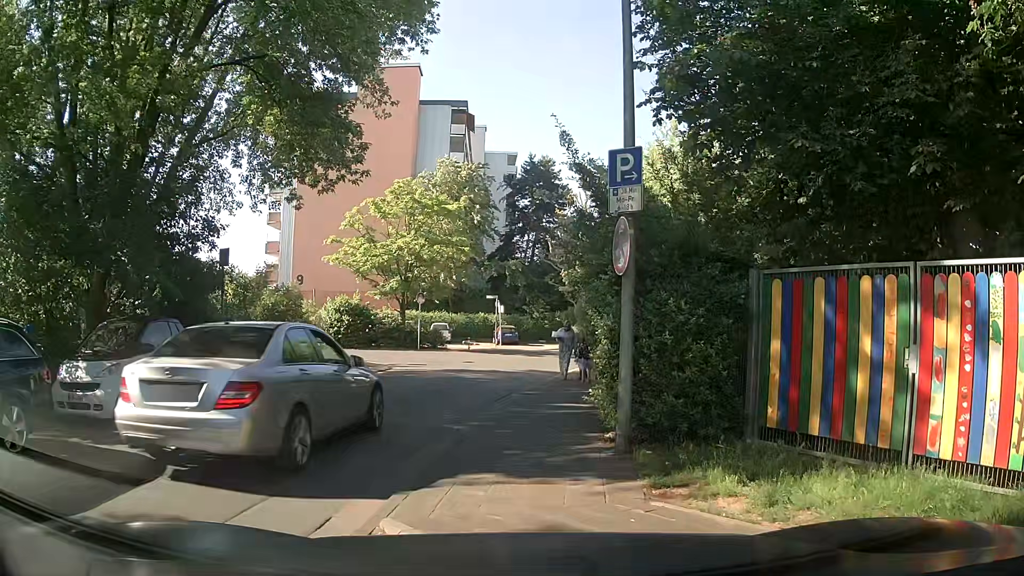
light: Day
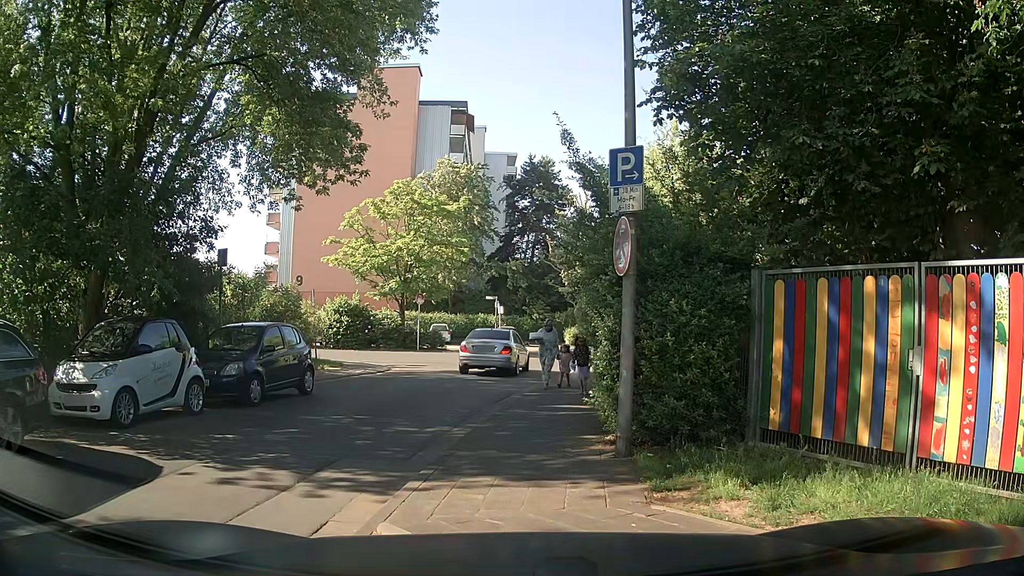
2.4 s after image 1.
(0.0, +0.2) m; 0°
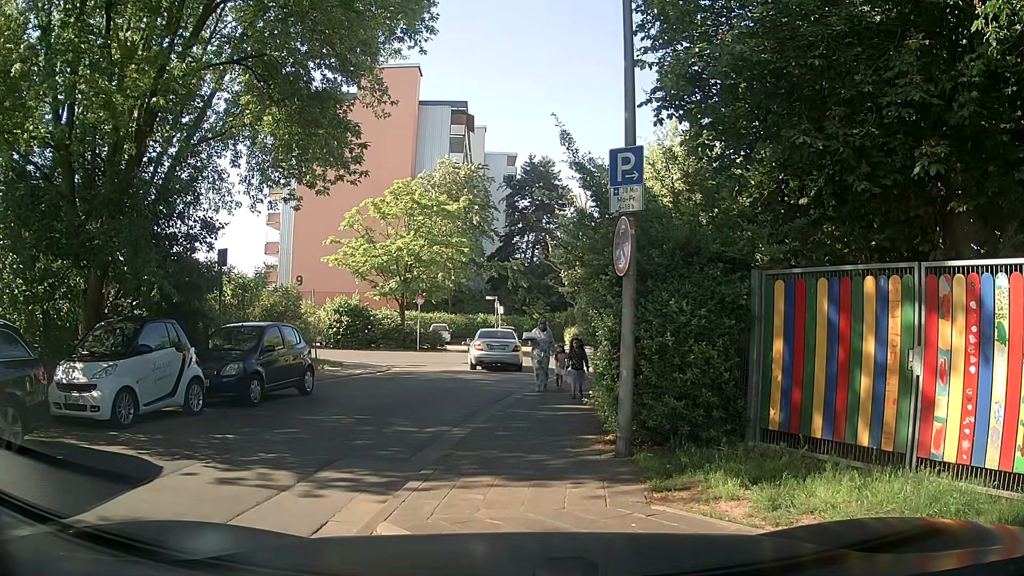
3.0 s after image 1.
(0.0, 0.0) m; 0°
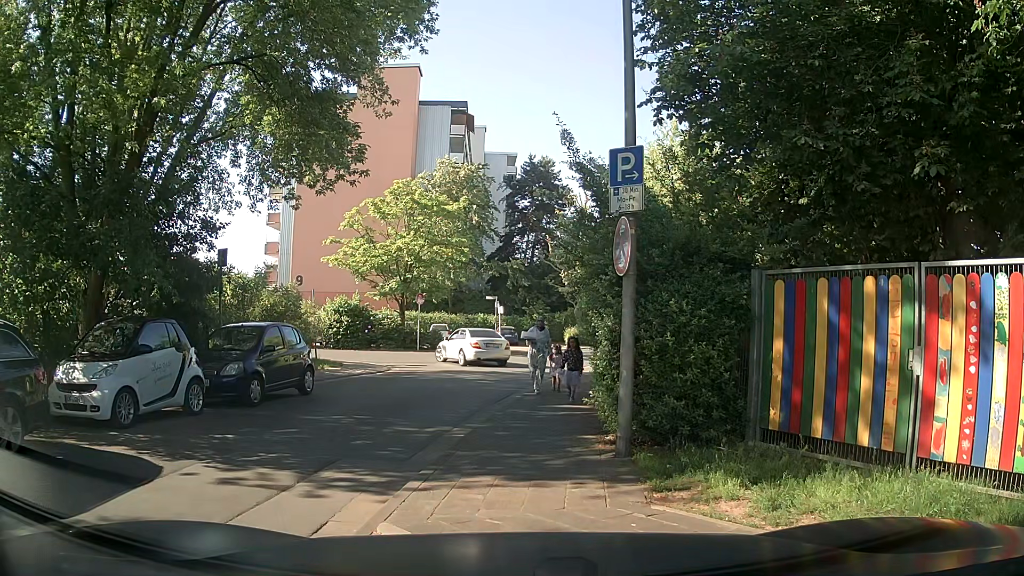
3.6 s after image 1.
(0.0, 0.0) m; 0°
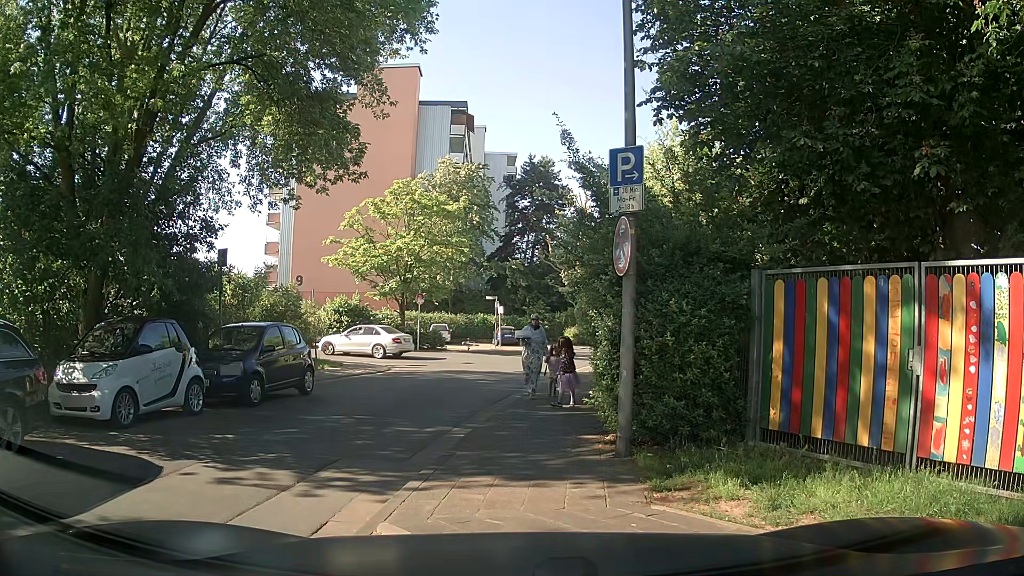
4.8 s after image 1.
(0.0, 0.0) m; 0°
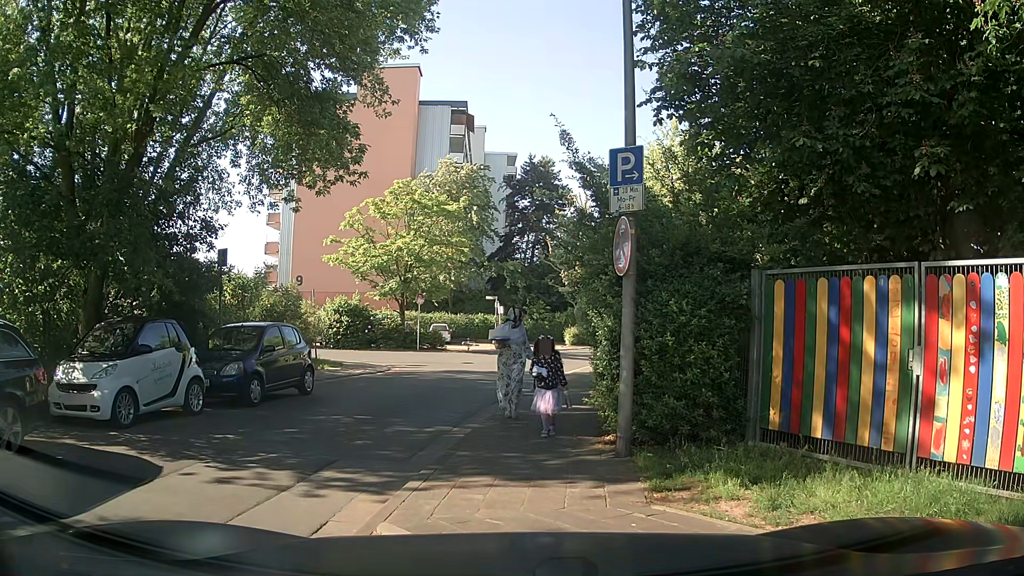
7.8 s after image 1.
(0.0, 0.0) m; 0°
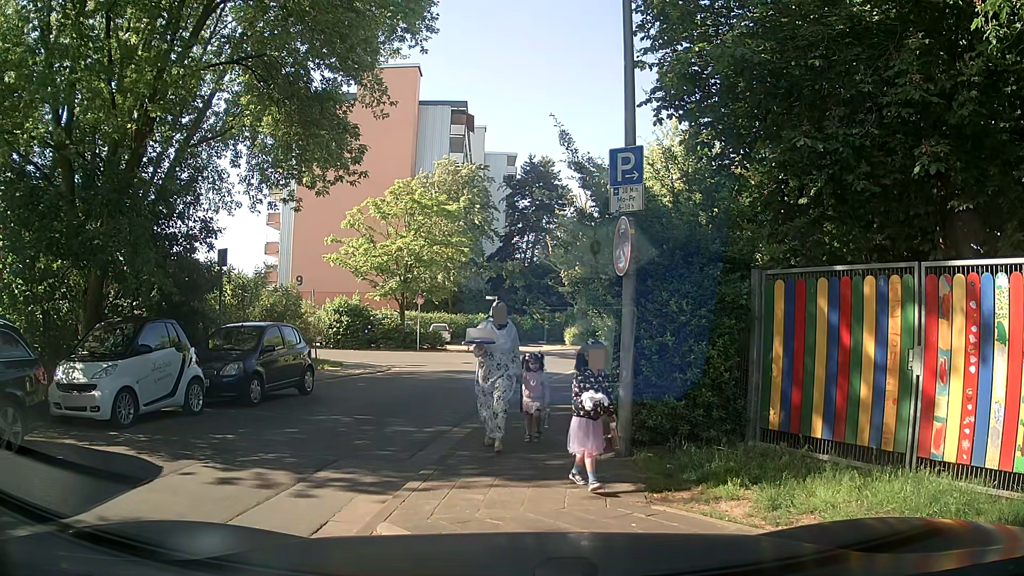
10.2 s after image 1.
(0.0, 0.0) m; 0°
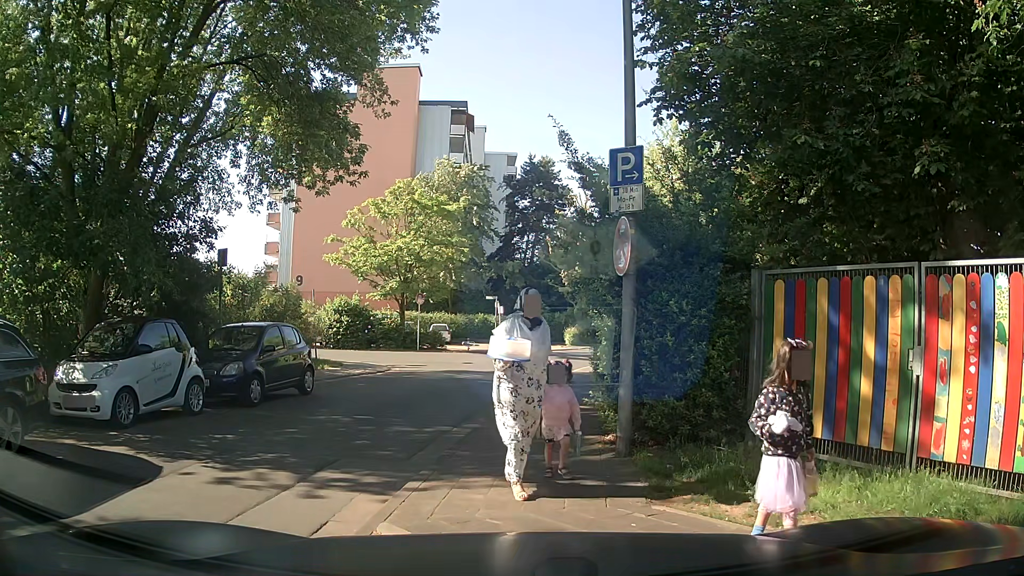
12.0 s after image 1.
(0.0, 0.0) m; 0°
